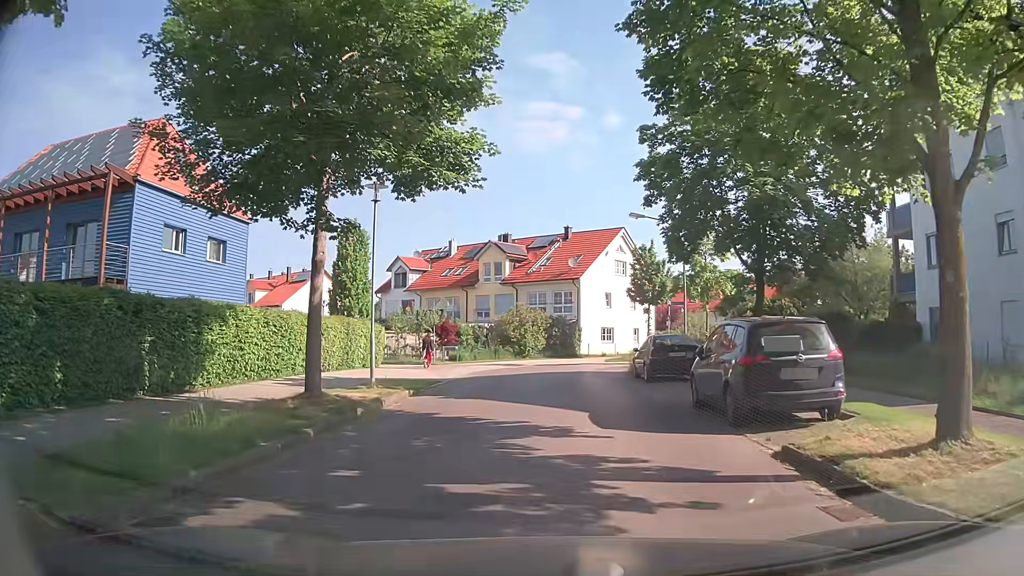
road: residential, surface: asphalt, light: Day
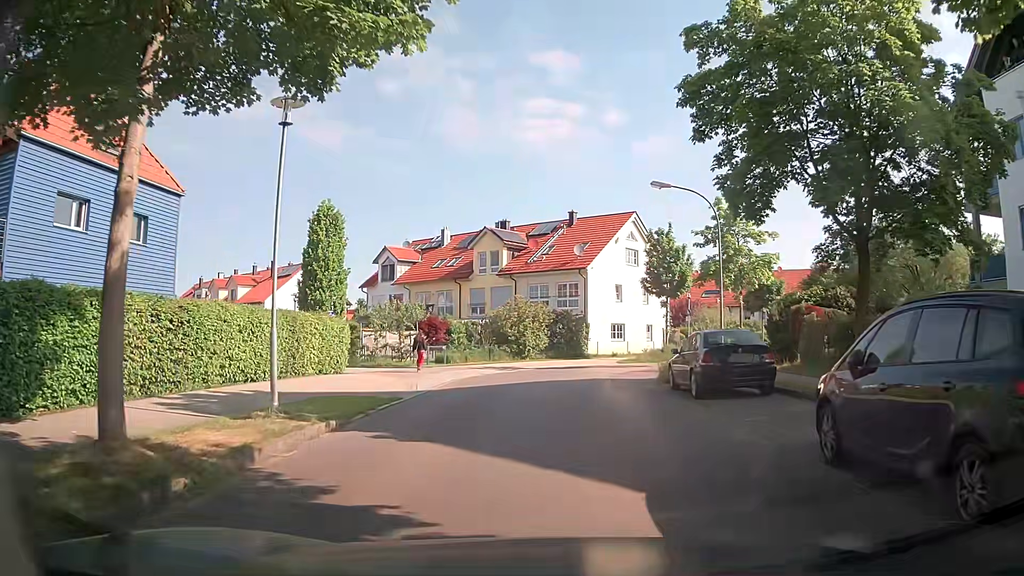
(-0.2, +6.3) m; 0°
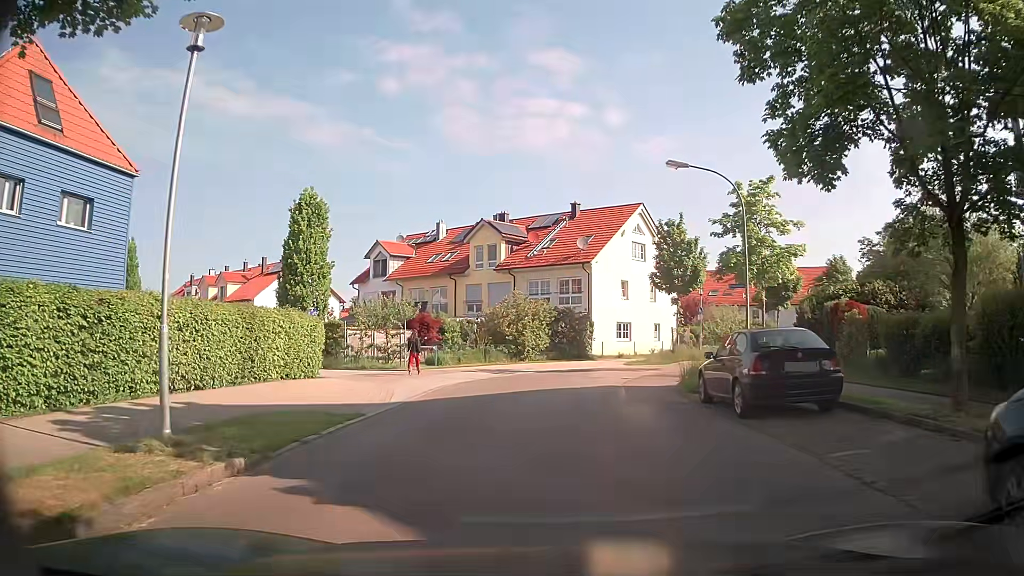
(-0.1, +3.3) m; -1°
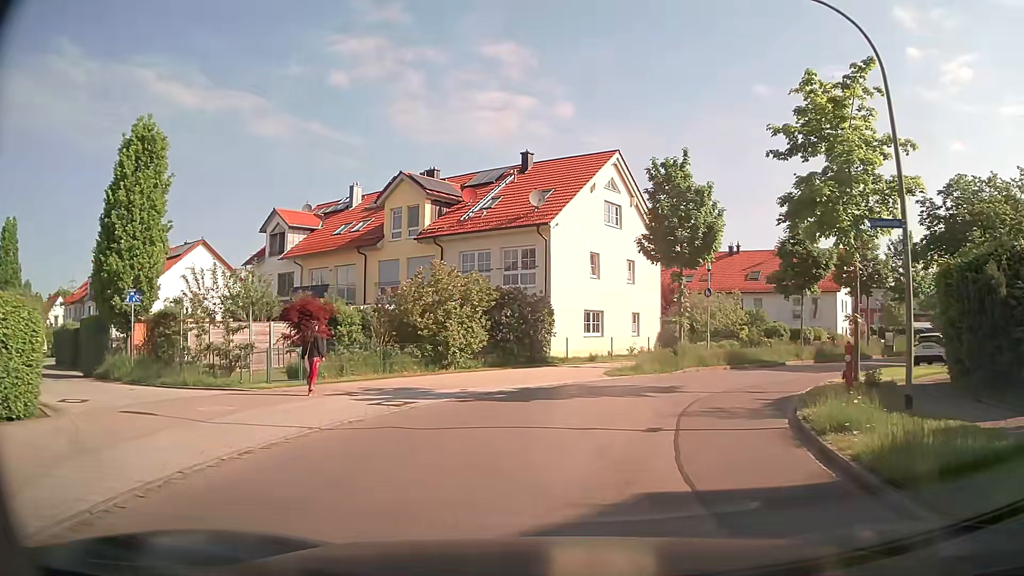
(0.0, +12.9) m; +3°
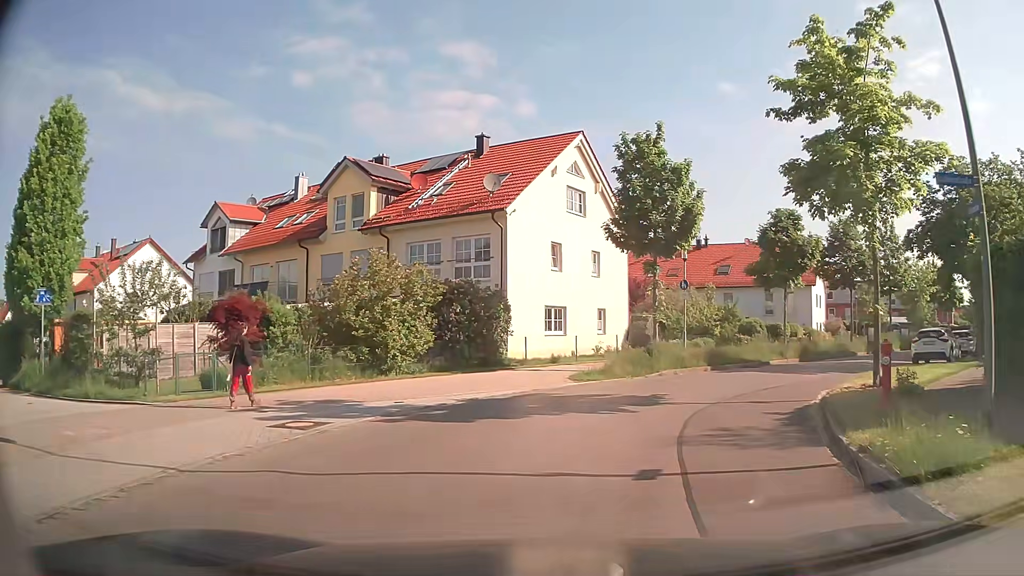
(+0.1, +3.2) m; +4°
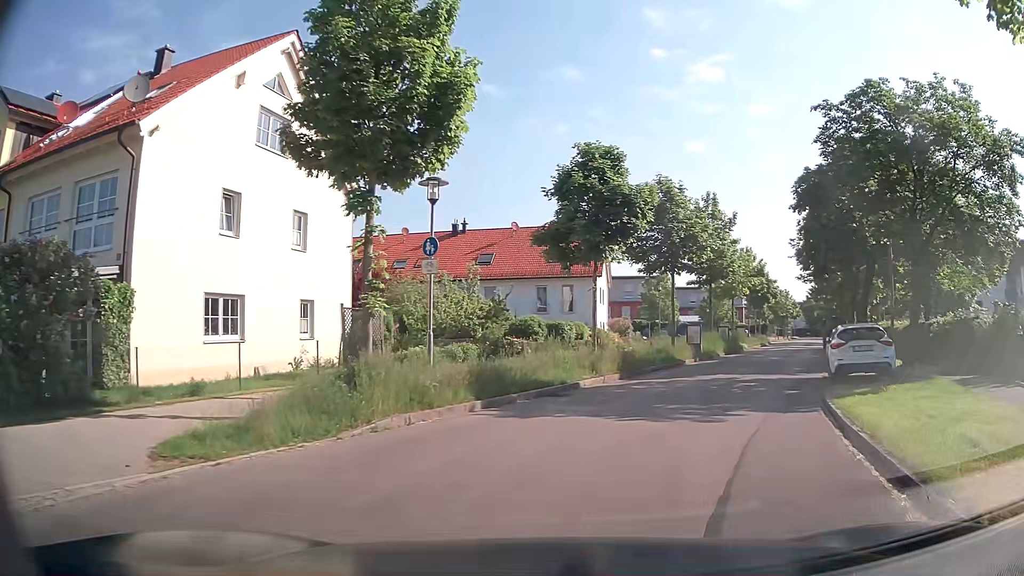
(+1.9, +11.7) m; +21°
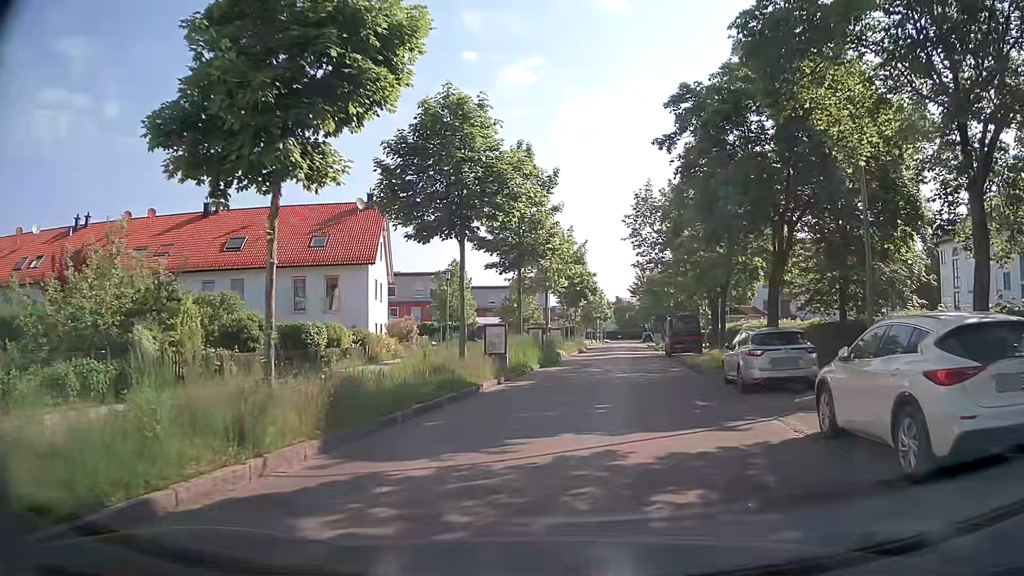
(+2.0, +11.7) m; +17°
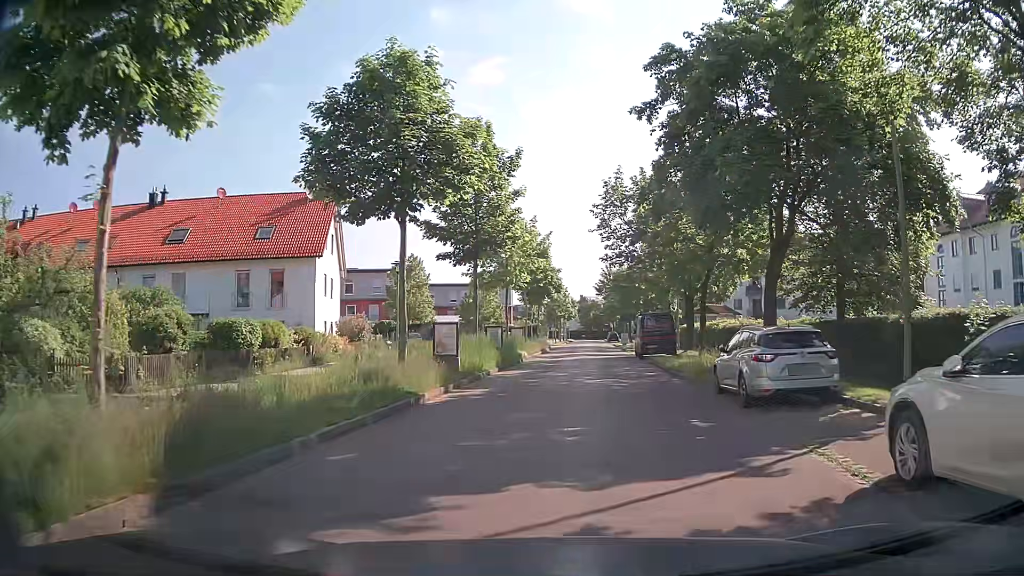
(0.0, +3.1) m; +3°
(+1, +10) (+1, +20) (+2, +30) (+3, +40) (+4, +50) (+5, +60) (+5, +70) (+6, +80) (+7, +90) (+7, +100) m
